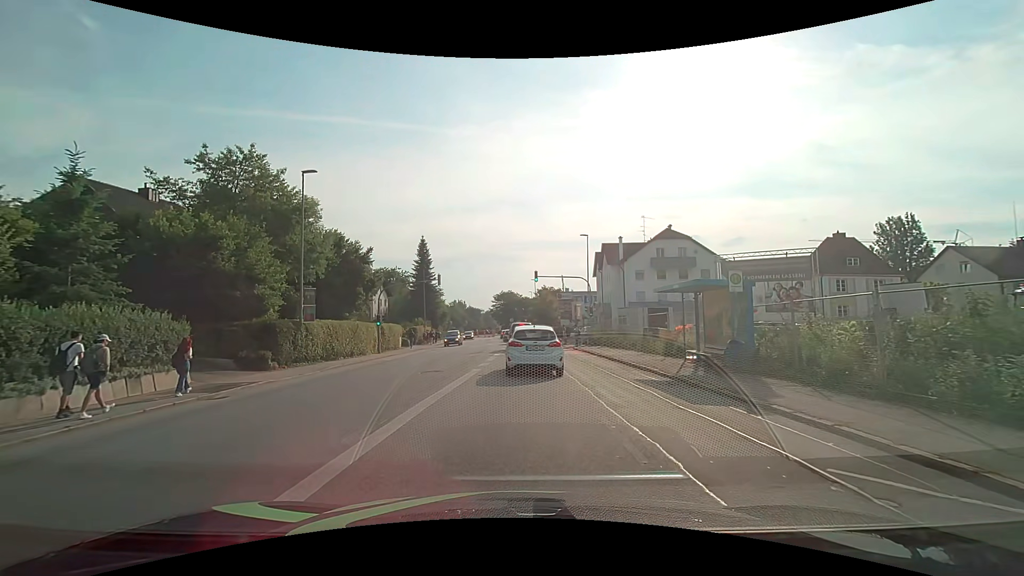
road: tertiary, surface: asphalt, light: Day
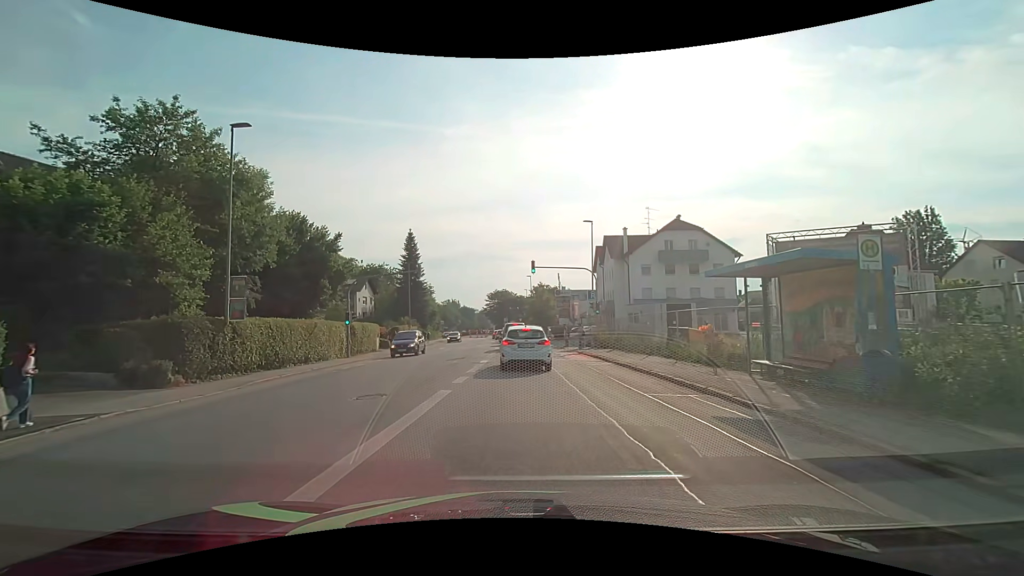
(0.0, +6.1) m; 0°
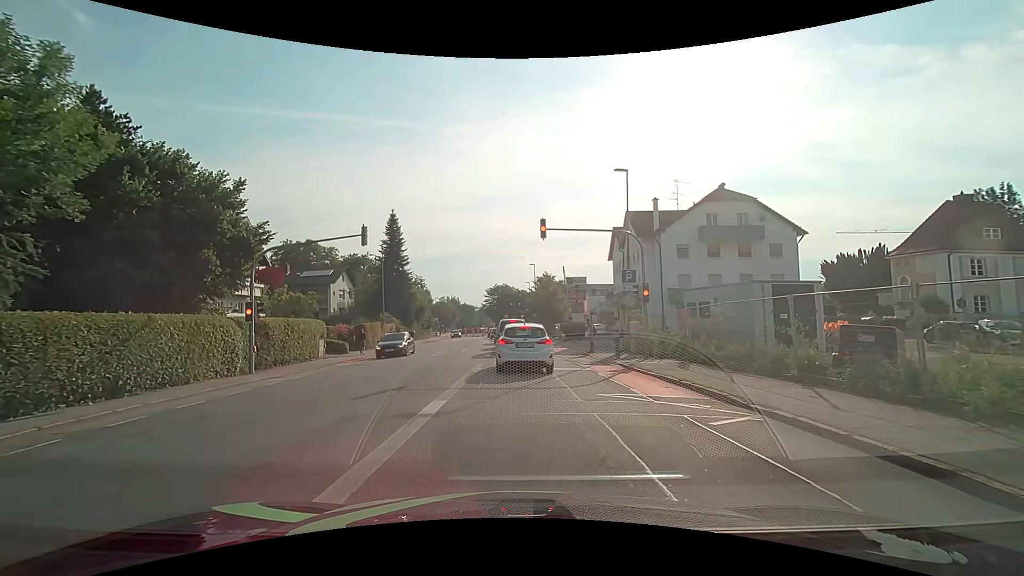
(0.0, +12.6) m; 0°
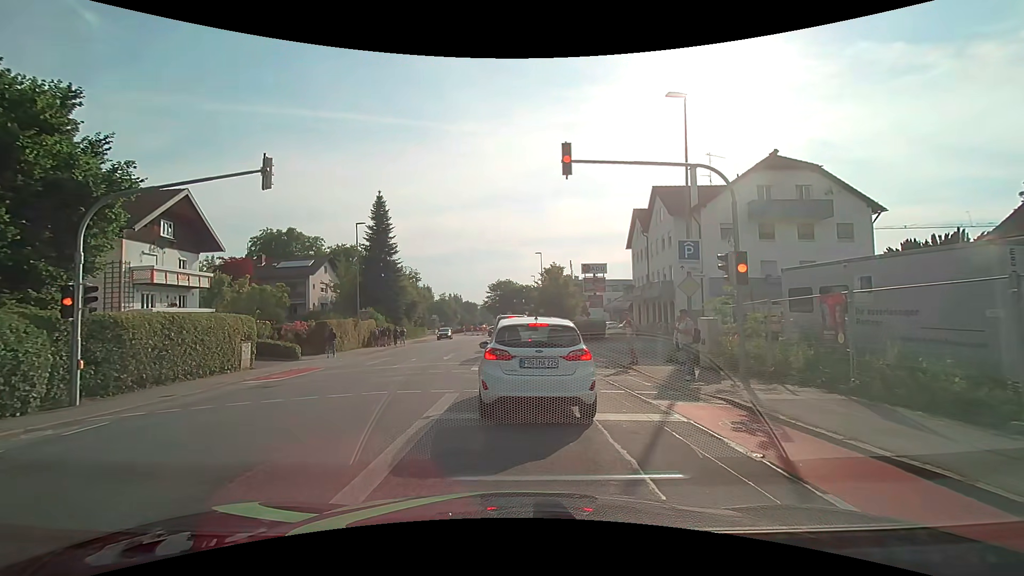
(0.0, +8.7) m; -1°
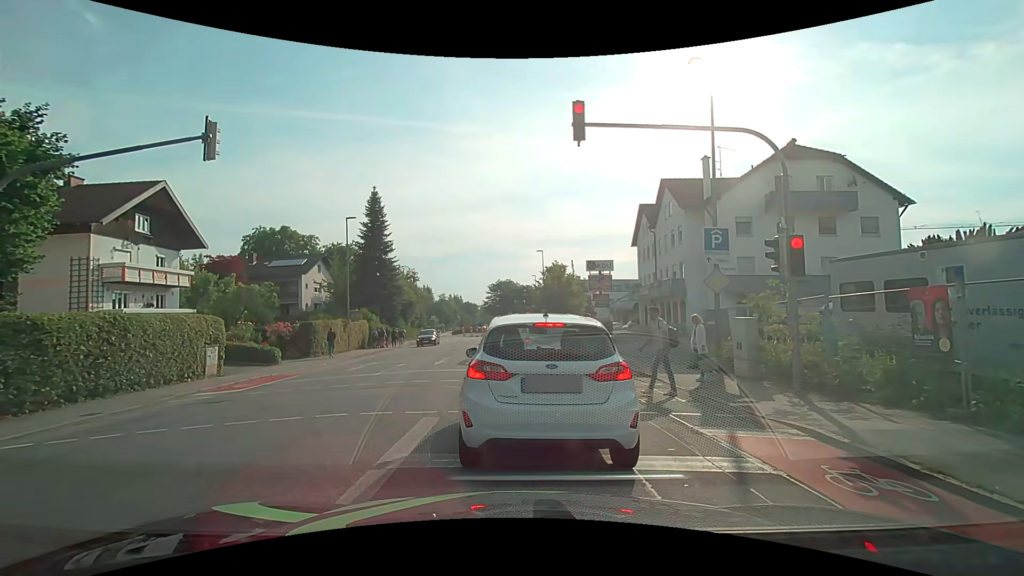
(0.0, +2.3) m; +1°
(0, +10) (0, +20) (0, +30) (-1, +40) (-2, +50) (-2, +60) (-3, +70) (-4, +80) (-3, +90) (-2, +100) m
